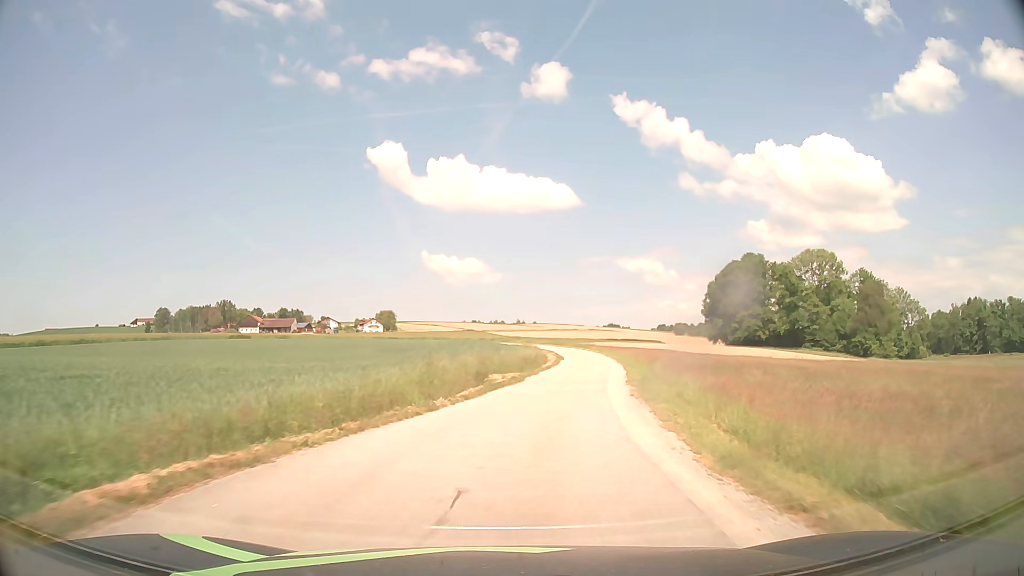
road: unclassified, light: Day
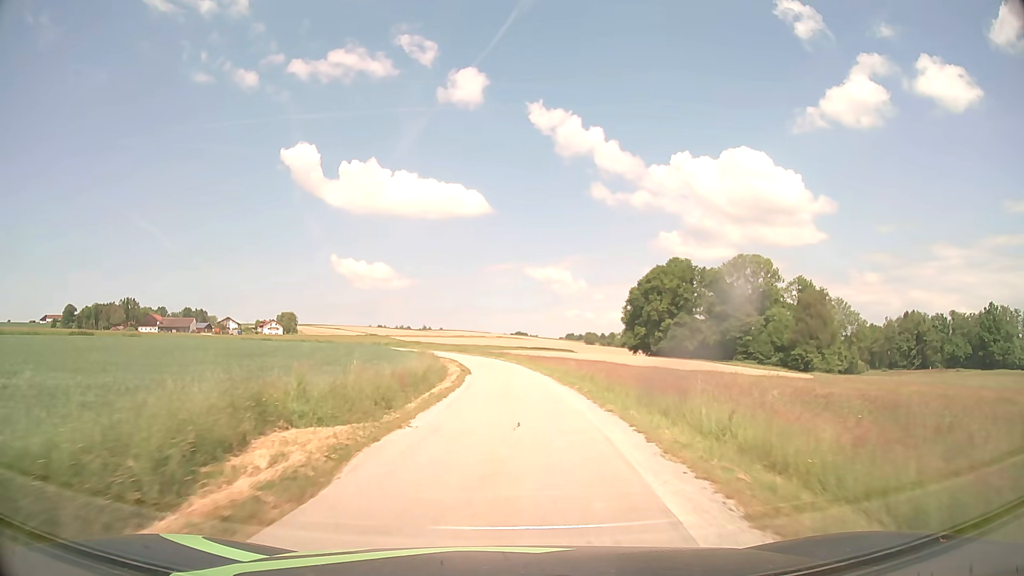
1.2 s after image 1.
(+1.4, +18.4) m; +8°
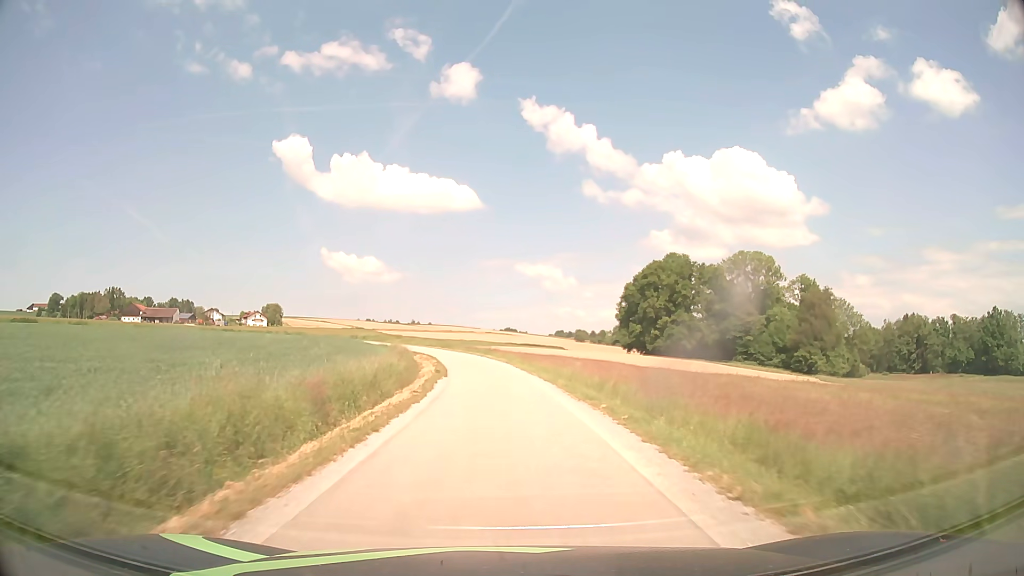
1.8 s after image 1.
(+0.1, +9.2) m; +1°
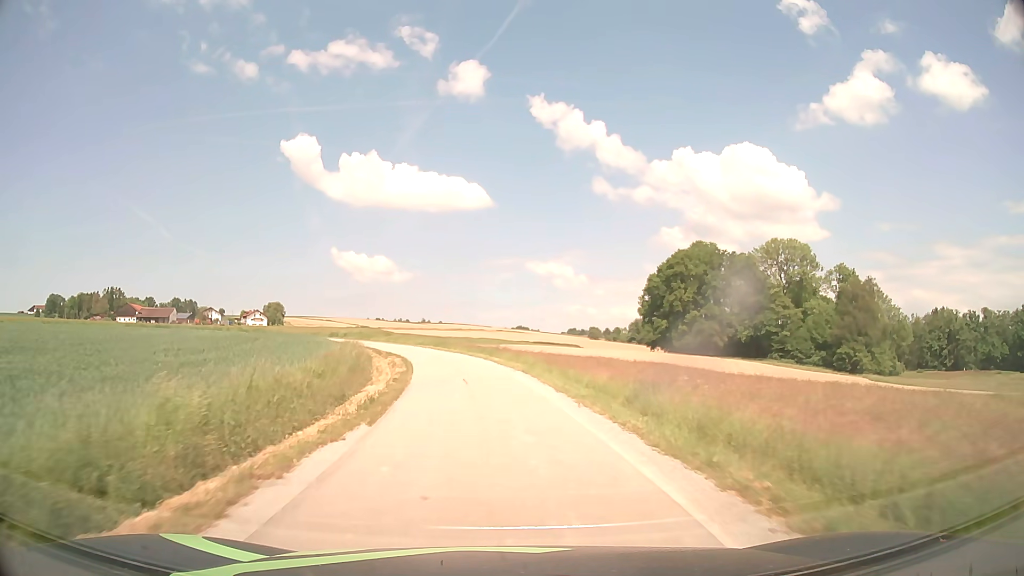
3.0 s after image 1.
(-0.1, +18.4) m; -1°
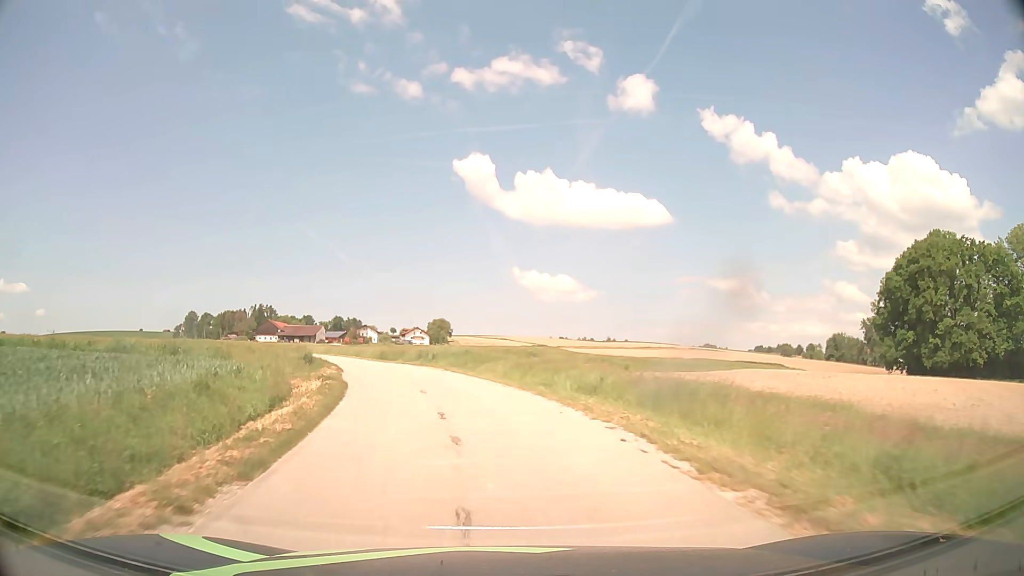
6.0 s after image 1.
(-4.6, +43.3) m; -15°
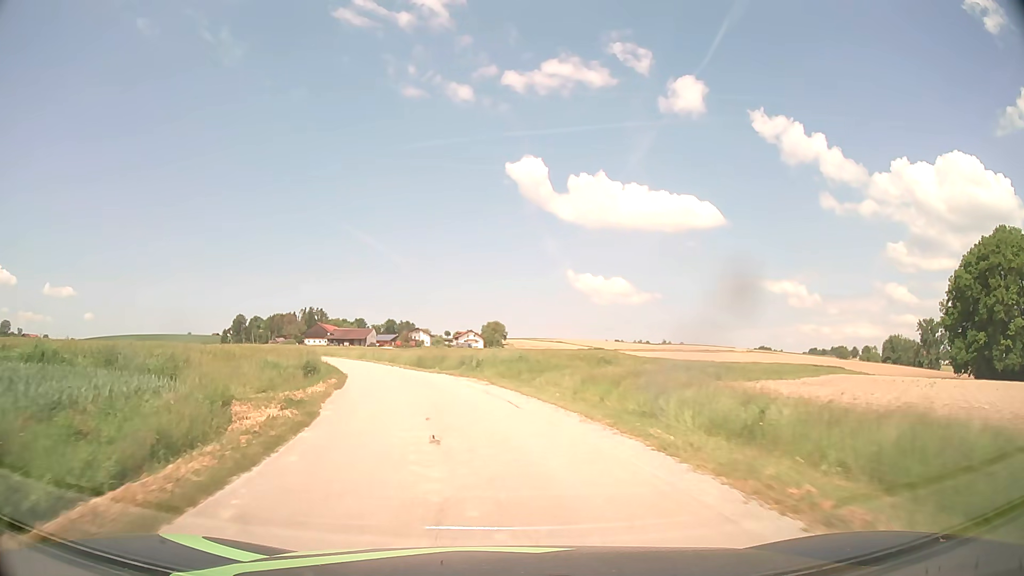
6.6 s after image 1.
(-0.3, +8.4) m; -5°
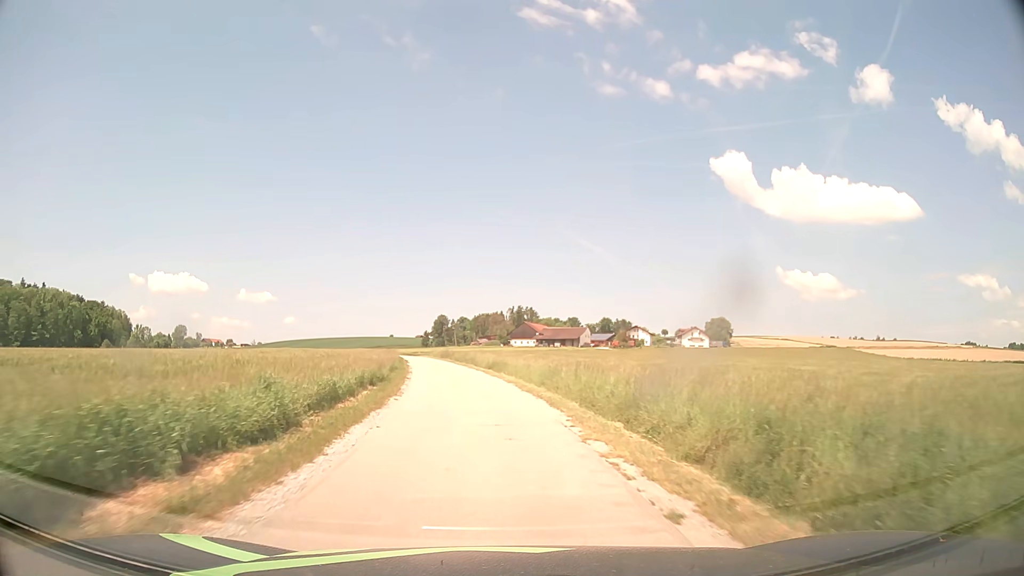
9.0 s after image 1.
(-5.7, +32.9) m; -18°
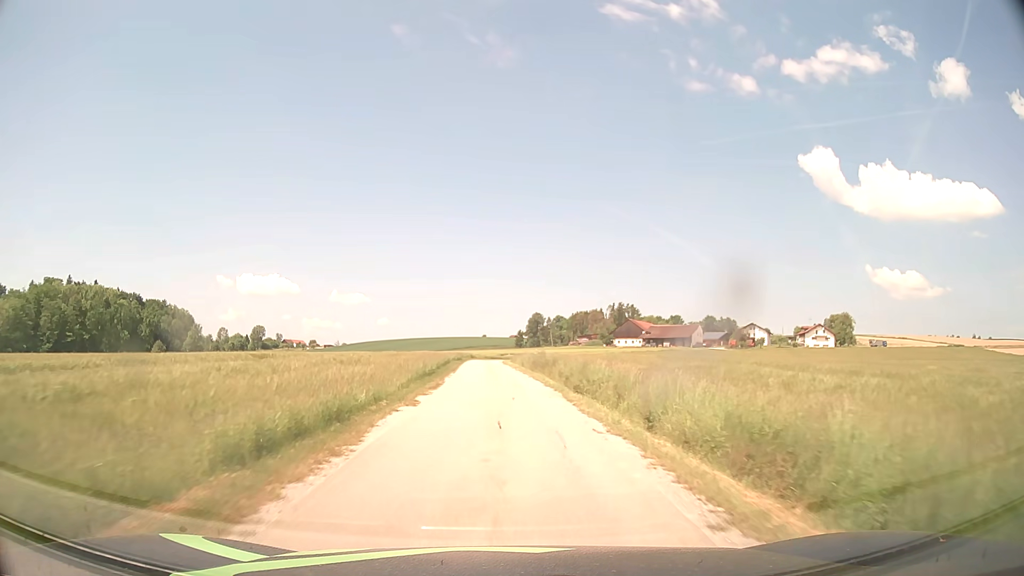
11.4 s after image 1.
(-2.9, +34.8) m; -8°
(0, +10) (0, +20) (-1, +30) (-1, +40) (-1, +50) (-2, +60) (-2, +70) (-2, +80) (-2, +90) (-1, +100) m
